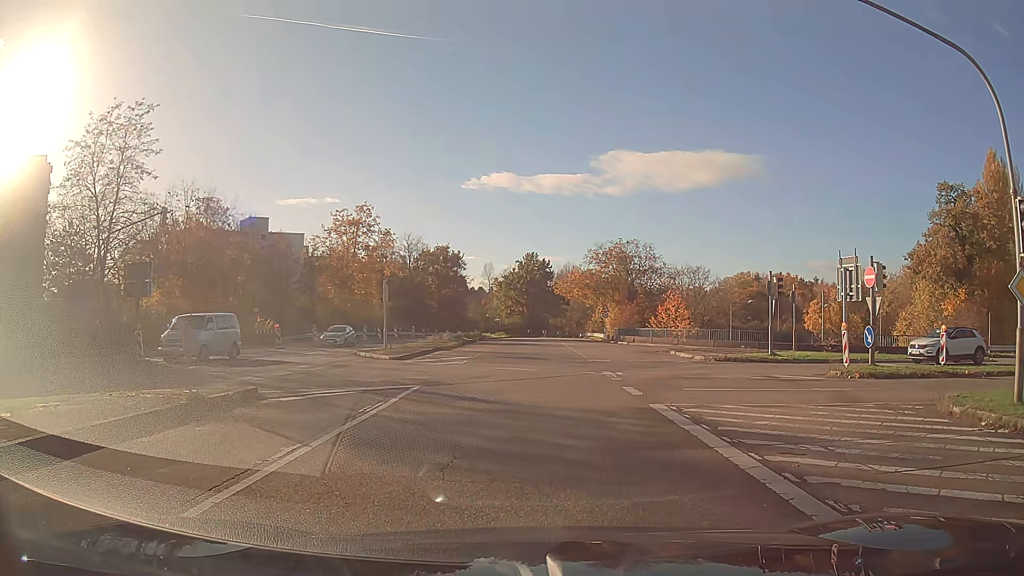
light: Day
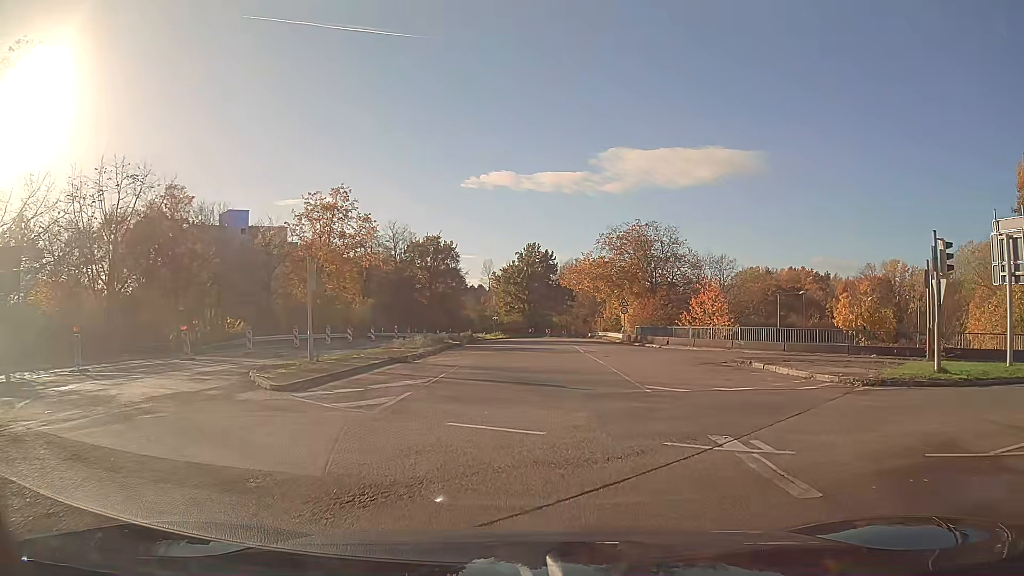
(0.0, +12.4) m; 0°
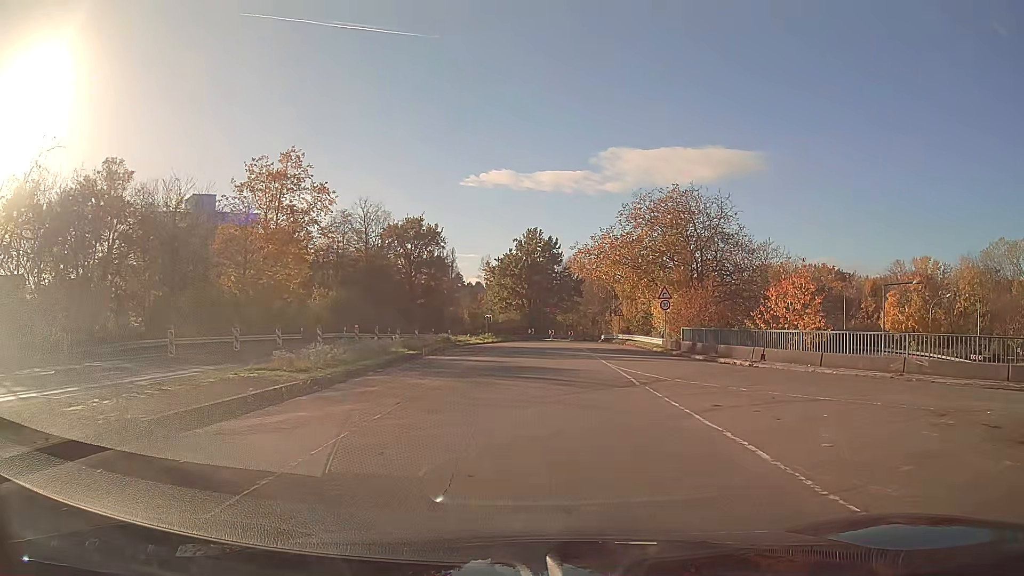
(-0.1, +16.4) m; 0°
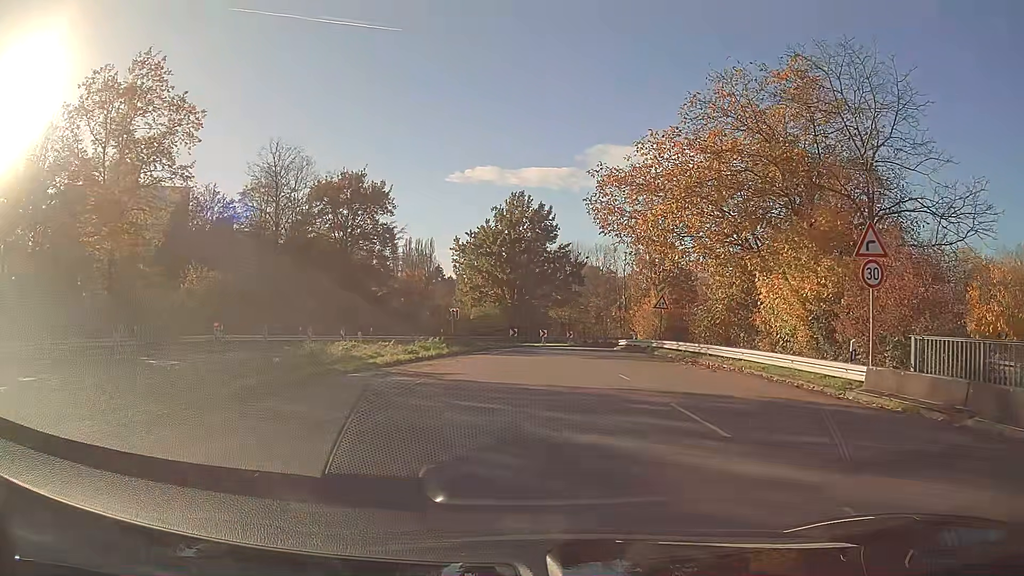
(+0.2, +23.9) m; +1°
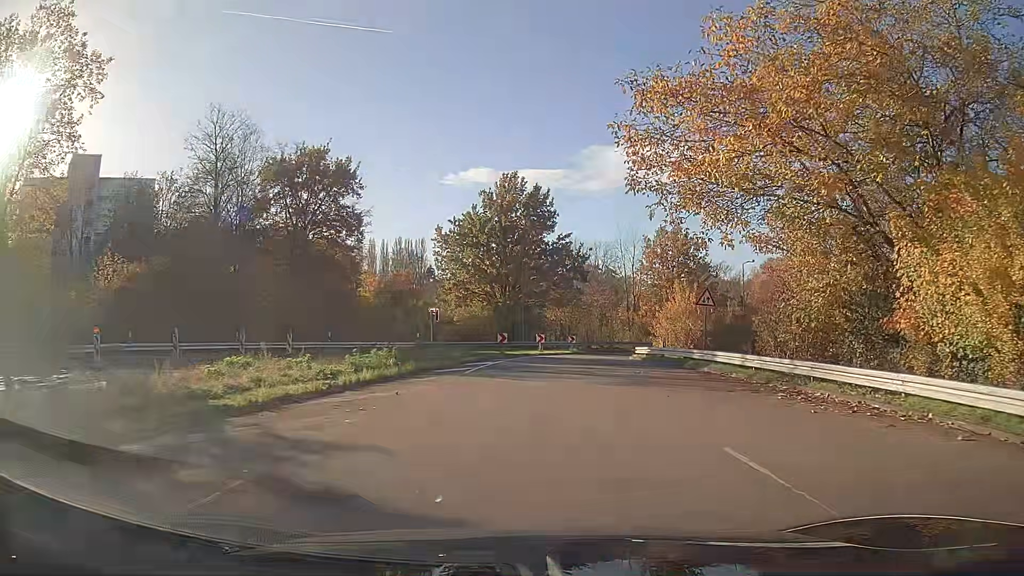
(0.0, +9.9) m; 0°
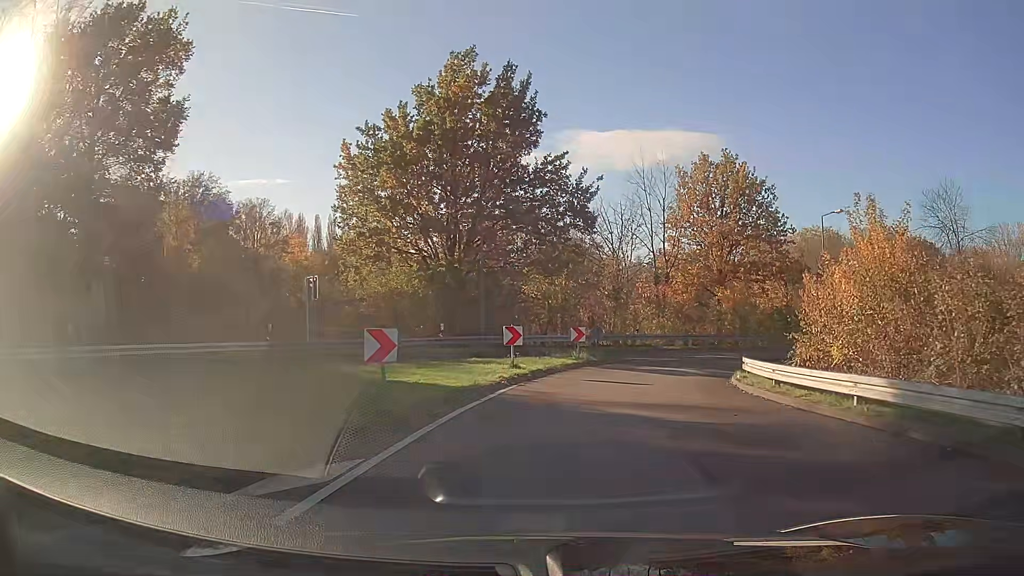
(+0.5, +24.5) m; +3°
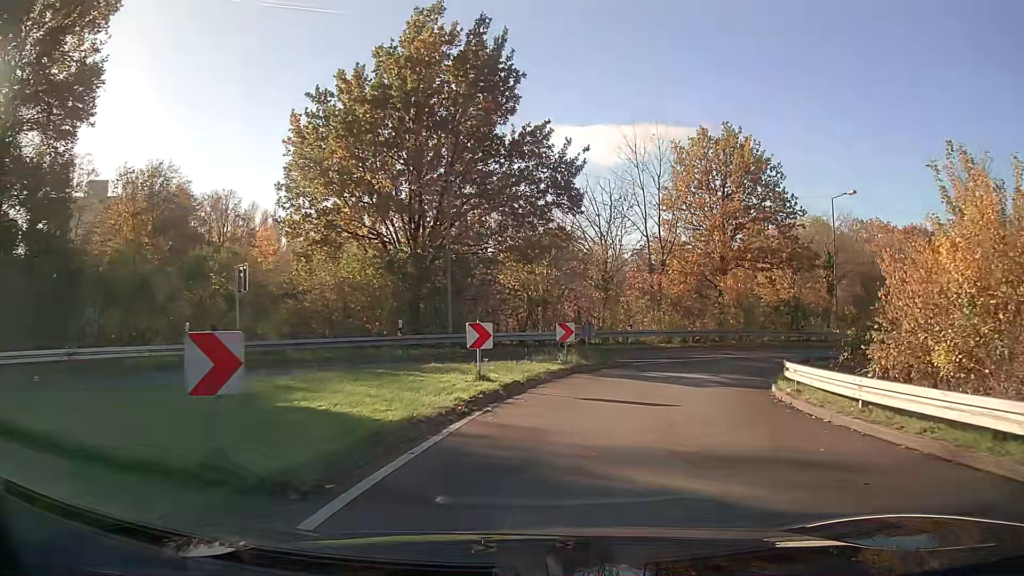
(+0.1, +4.8) m; +2°
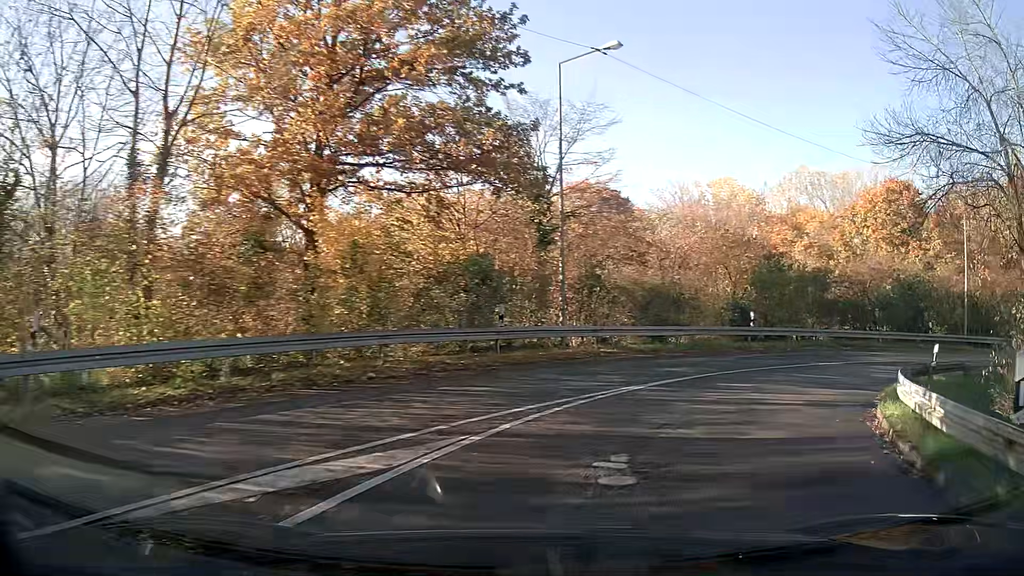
(+6.0, +21.2) m; +39°
(+2, +10) (+8, +18) (+17, +22) (+27, +23) (+36, +19) (+42, +11) (+45, +2) (+46, -8) (+47, -18) (+48, -28) m
